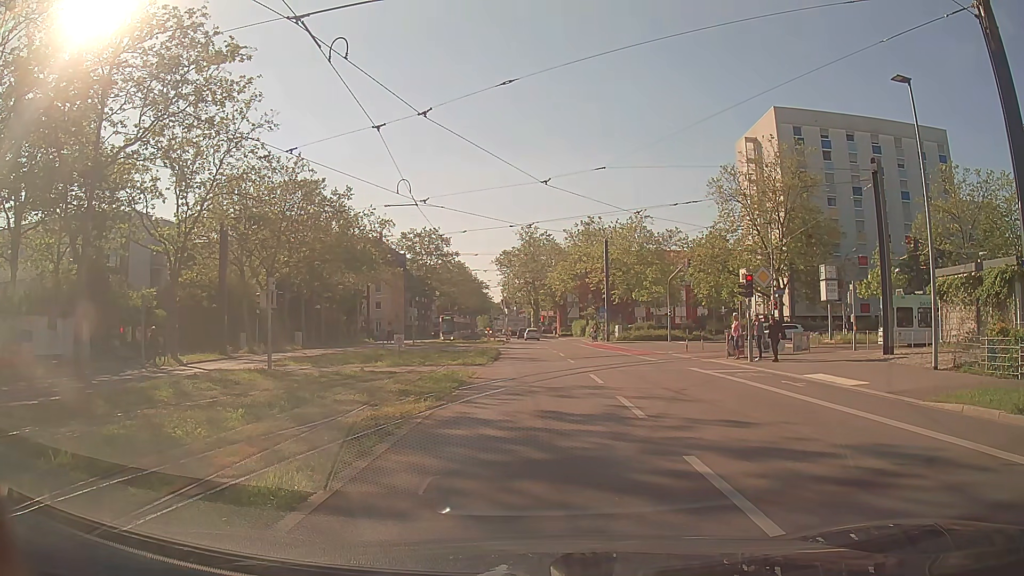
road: secondary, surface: asphalt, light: Day
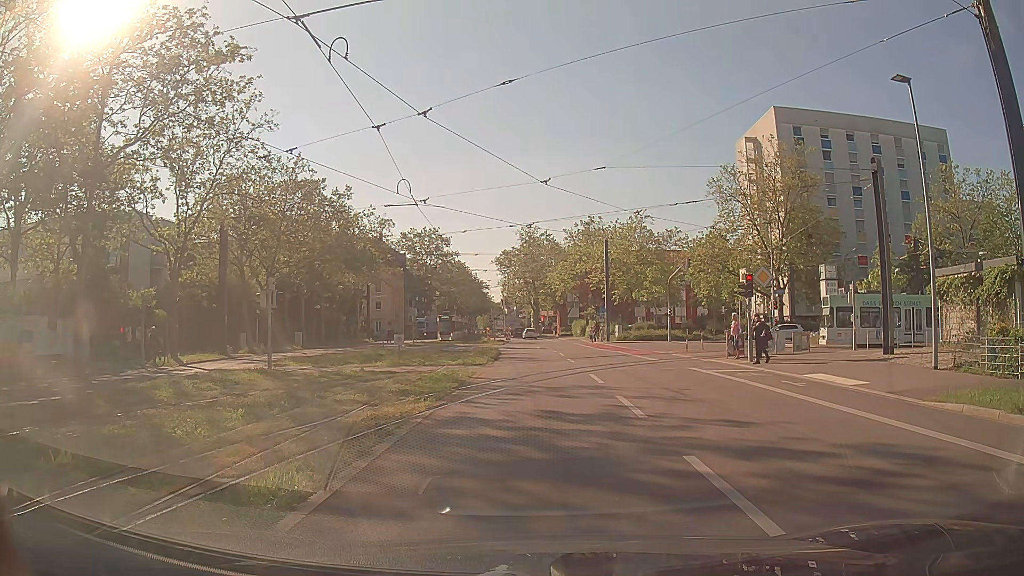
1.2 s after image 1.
(0.0, 0.0) m; 0°
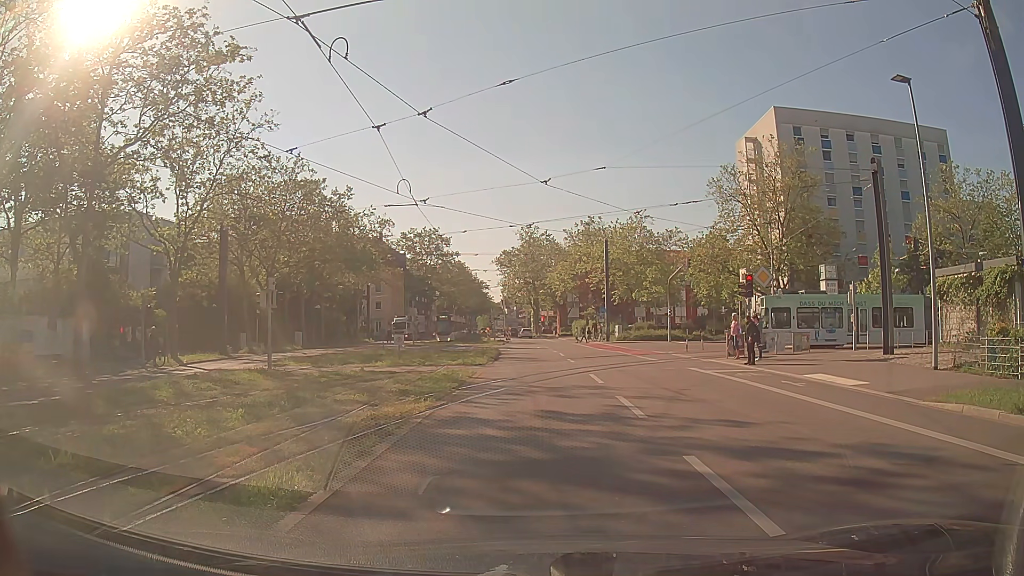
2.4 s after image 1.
(0.0, 0.0) m; 0°
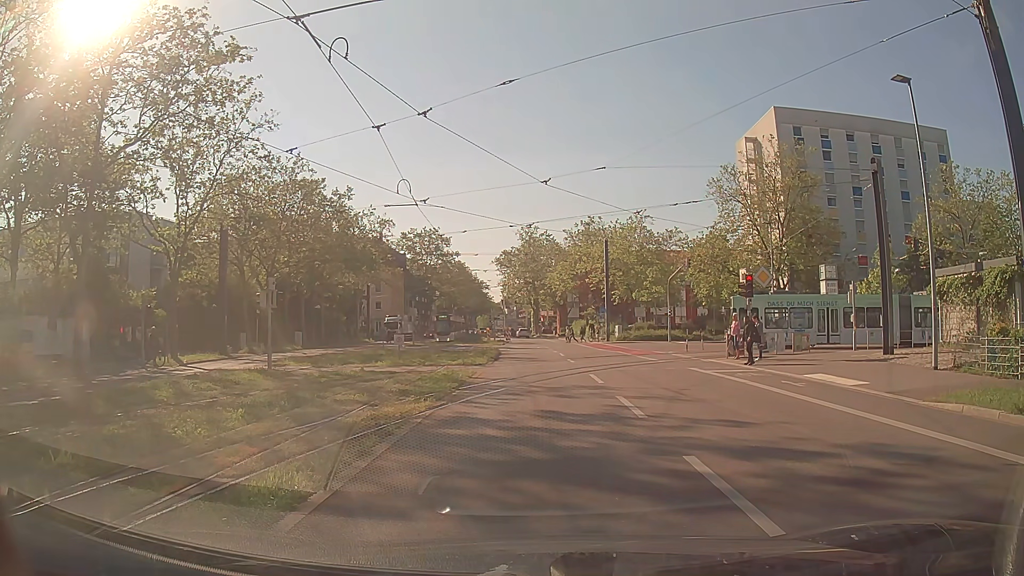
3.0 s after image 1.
(0.0, 0.0) m; 0°
